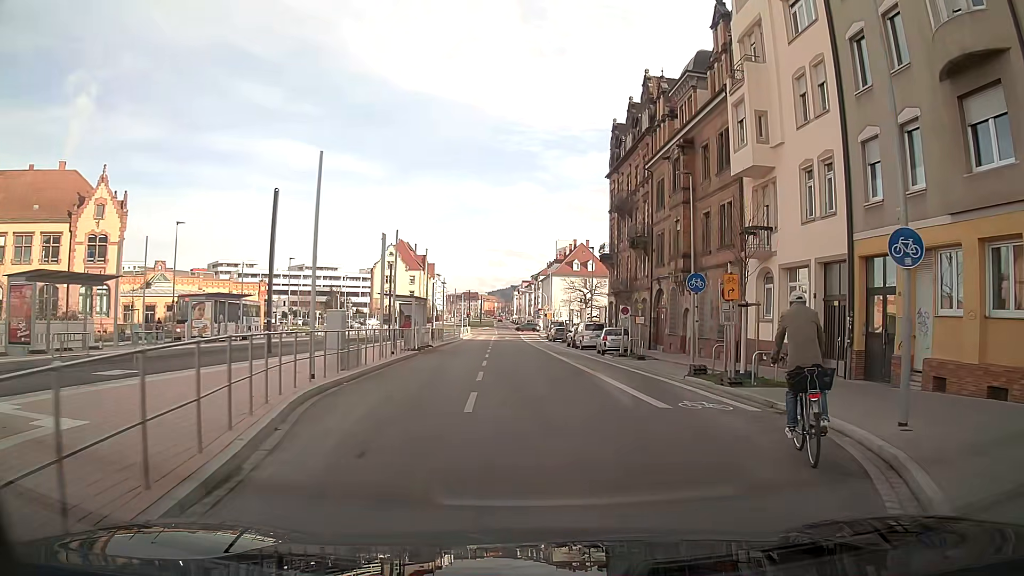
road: secondary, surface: asphalt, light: Day
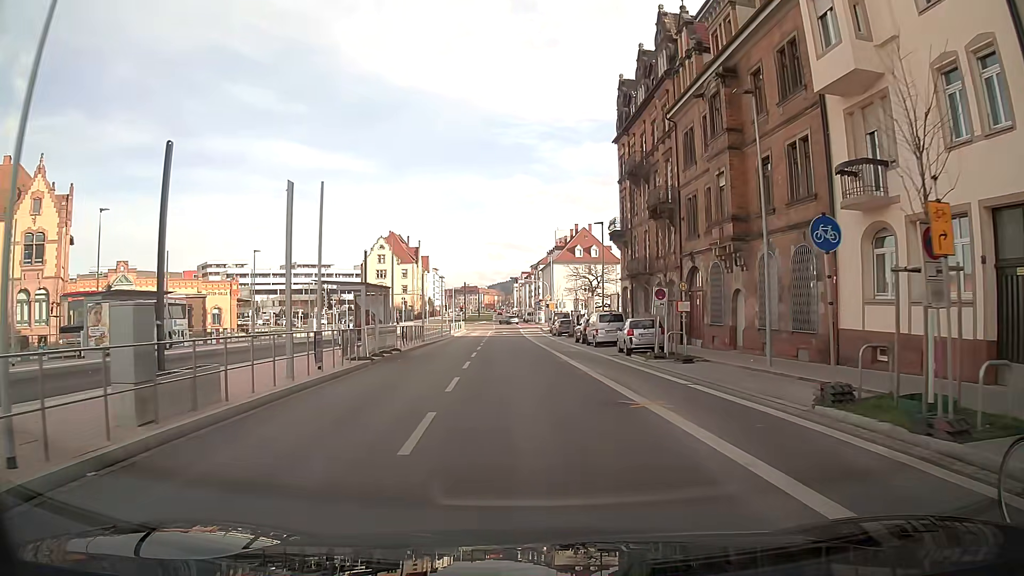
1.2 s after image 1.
(0.0, +9.4) m; -1°
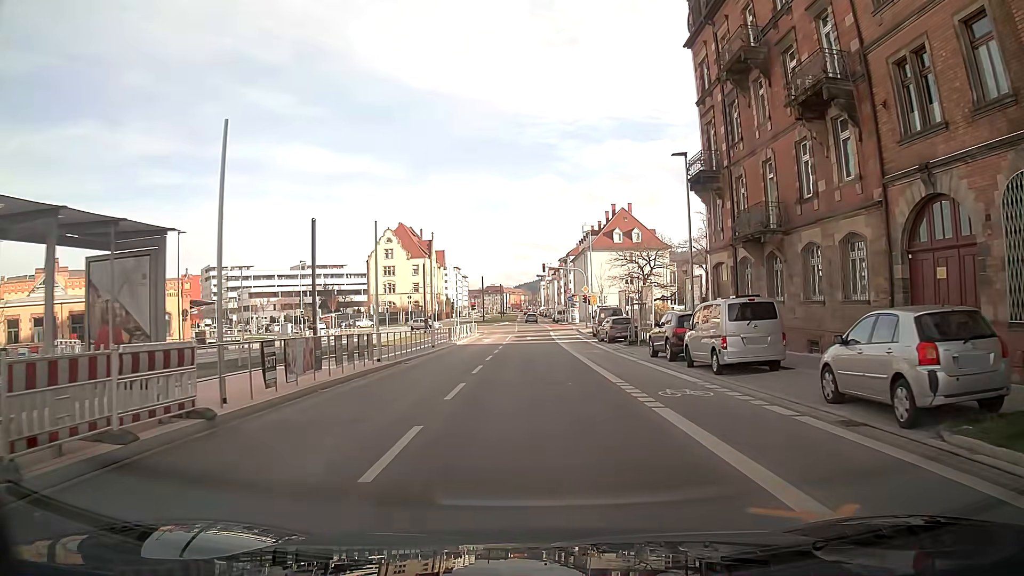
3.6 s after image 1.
(-0.5, +19.2) m; -2°
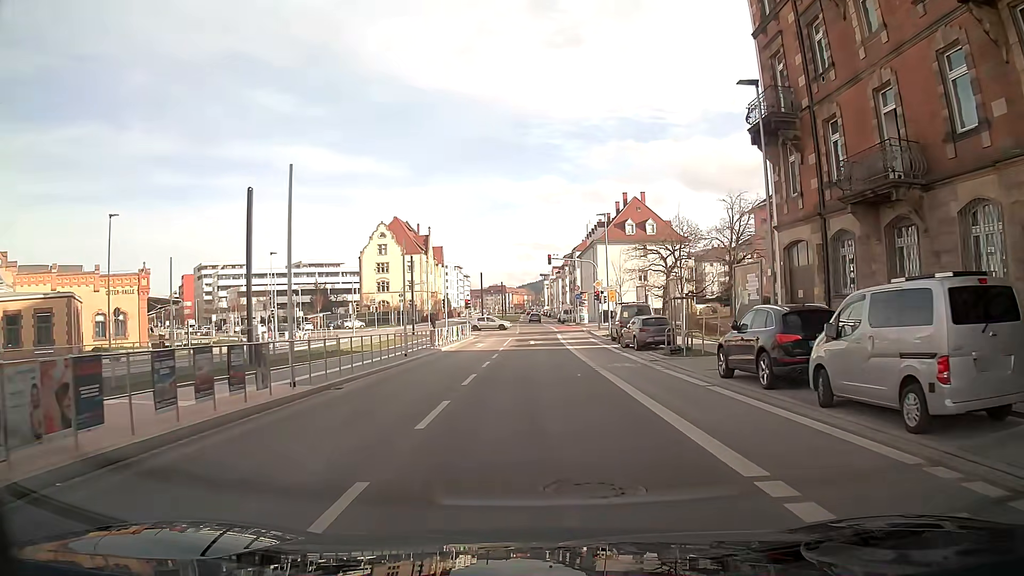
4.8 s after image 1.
(0.0, +9.0) m; 0°
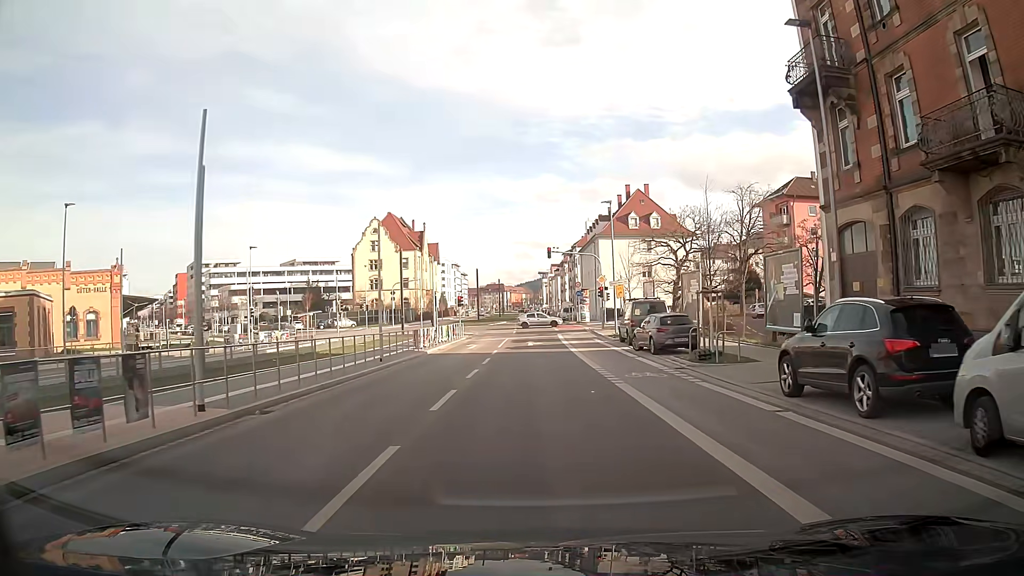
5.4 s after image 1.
(0.0, +4.3) m; 0°
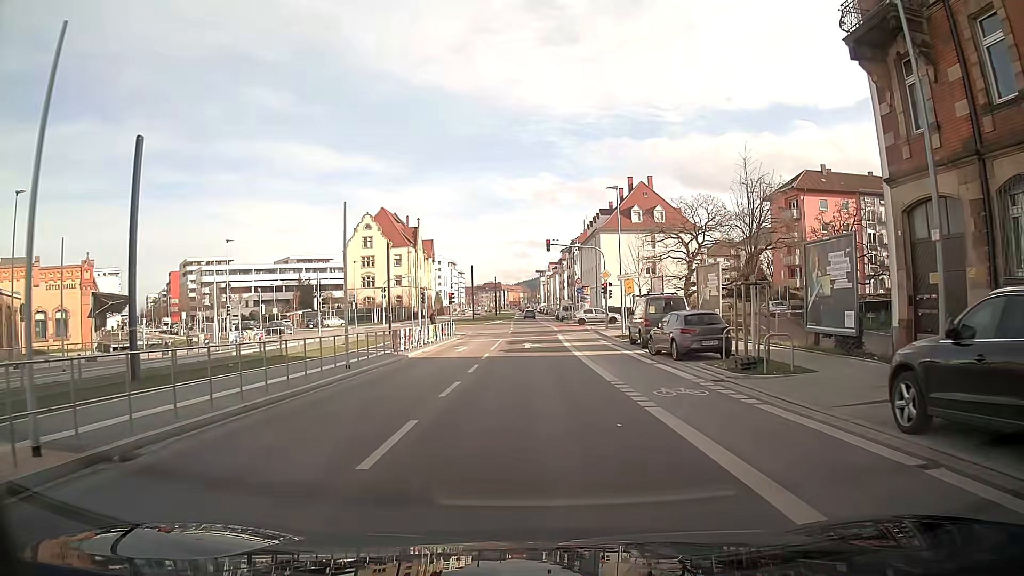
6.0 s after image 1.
(0.0, +4.2) m; 0°
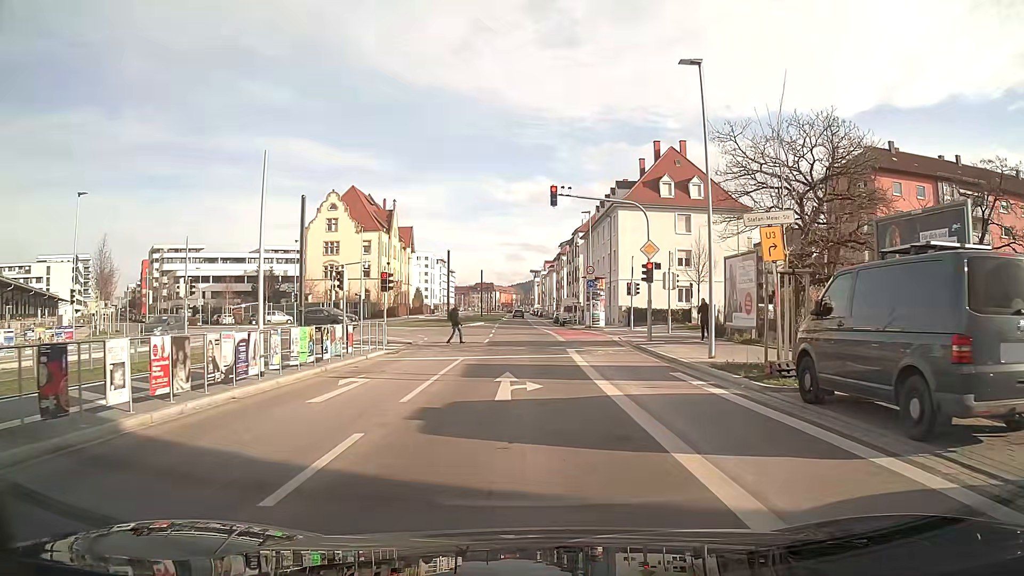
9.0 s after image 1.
(0.0, +19.4) m; 0°
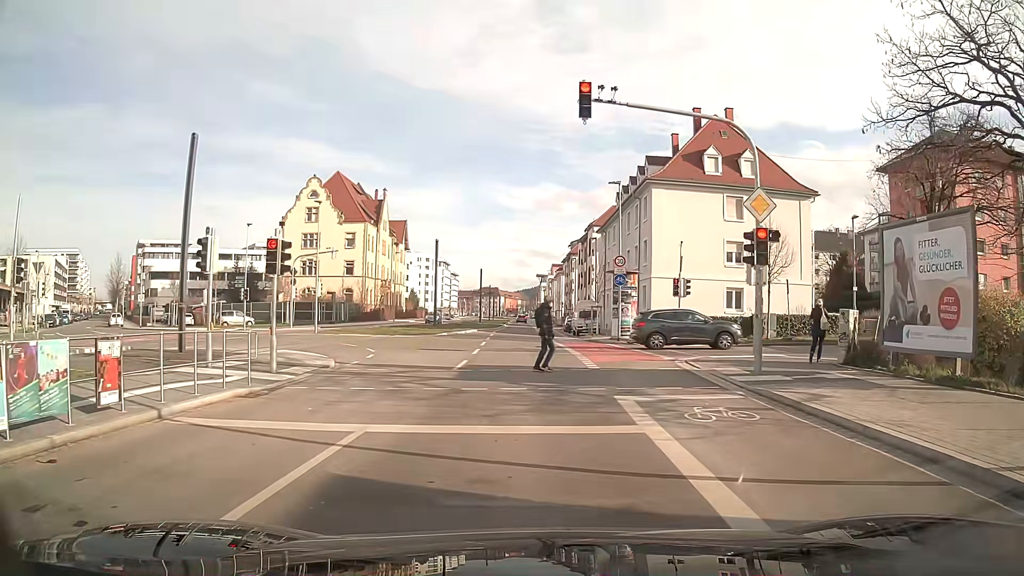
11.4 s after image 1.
(0.0, +12.6) m; -1°
(0, +10) (0, +20) (0, +30) (-1, +40) (-1, +50) (-1, +60) (-1, +70) (-1, +80) (-1, +90) (-1, +100) m
